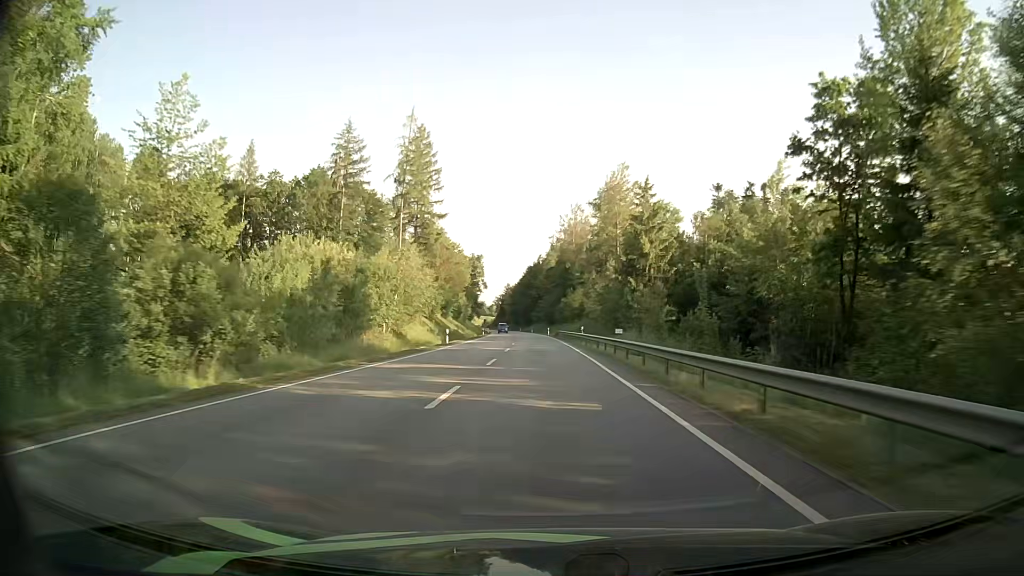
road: primary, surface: asphalt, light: Day
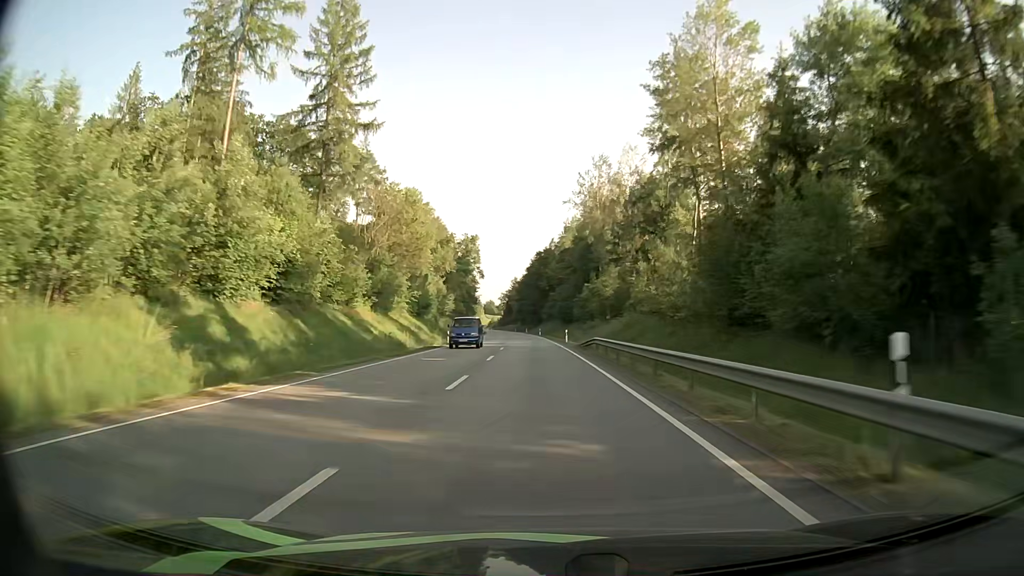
(-0.3, +44.7) m; -1°
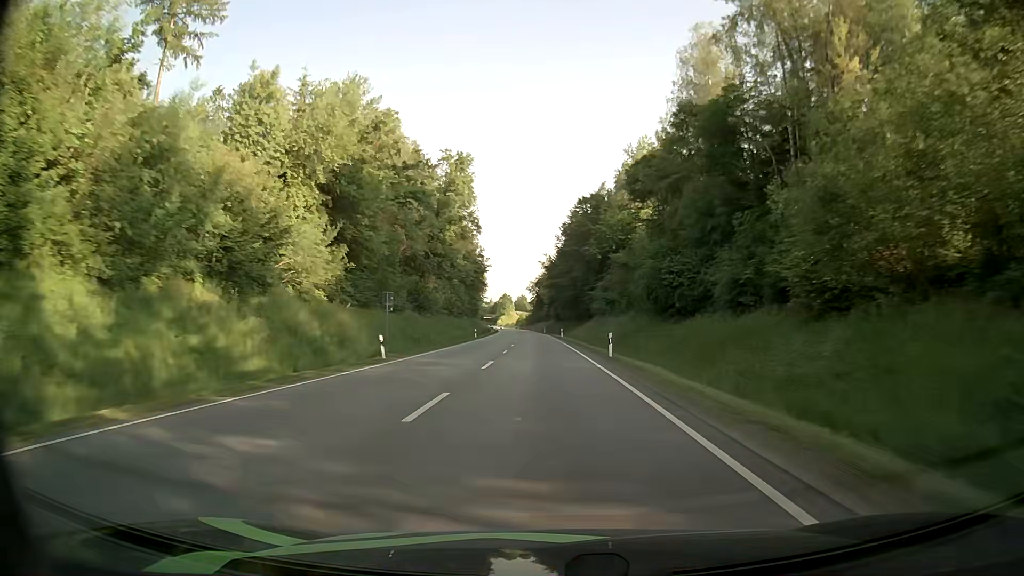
(-2.2, +76.8) m; -3°
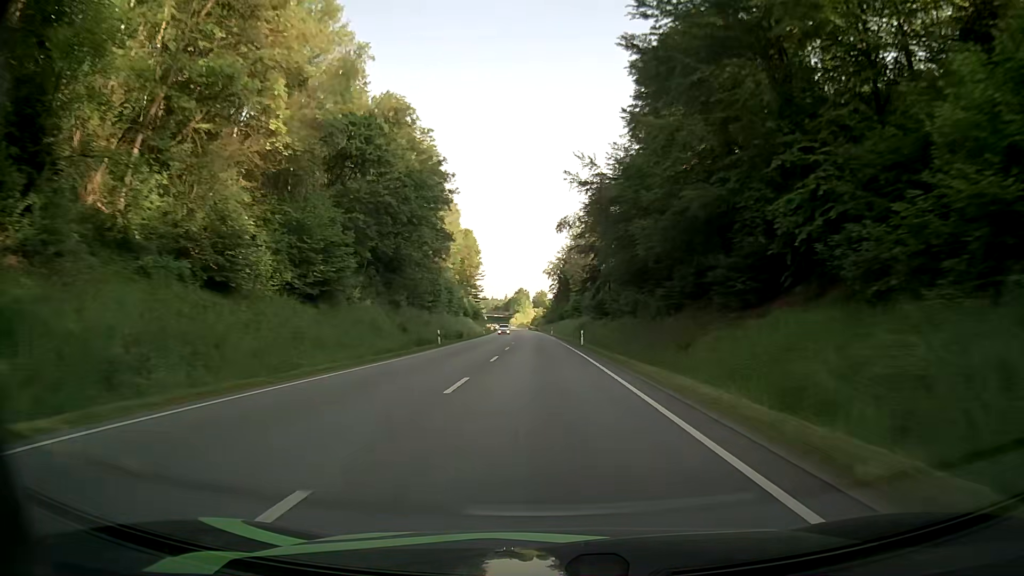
(-1.1, +80.1) m; -2°
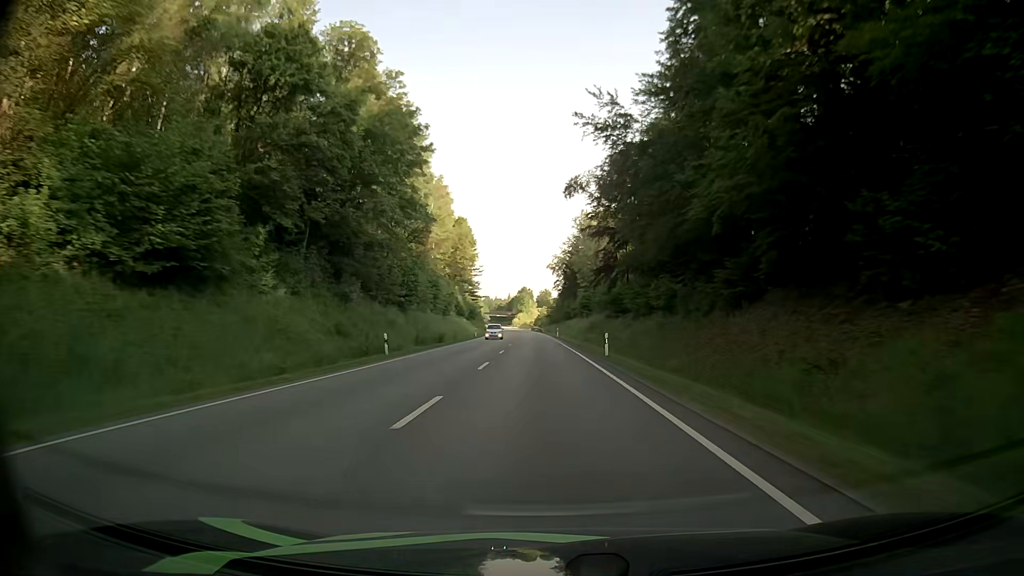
(0.0, +16.5) m; 0°
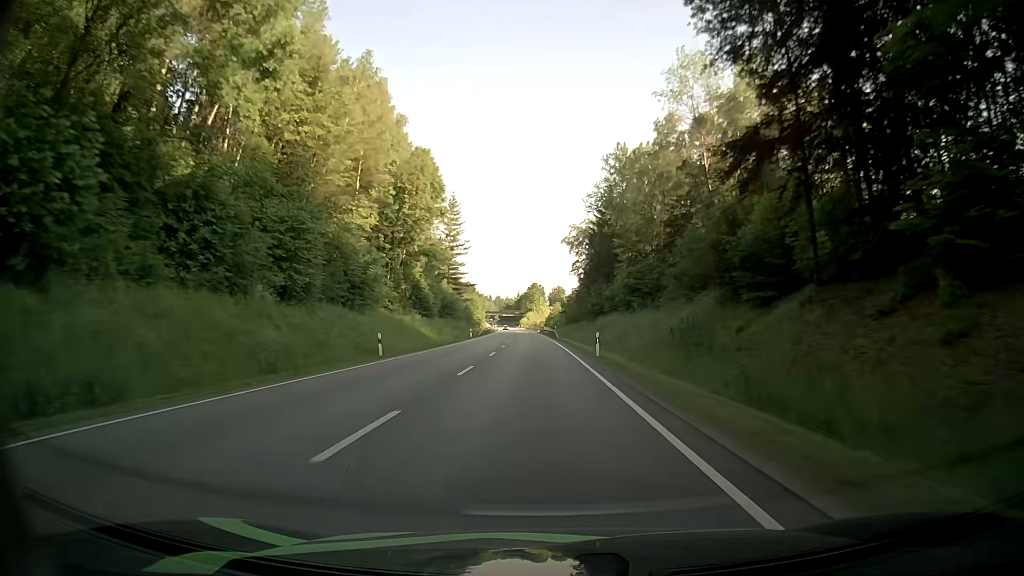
(-0.5, +50.3) m; -1°
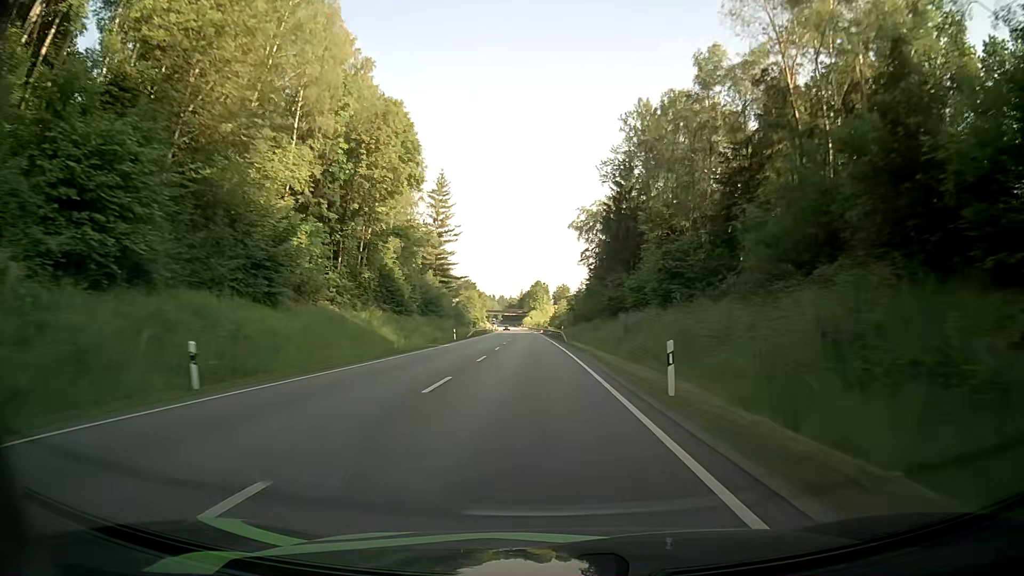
(-0.1, +17.1) m; -1°
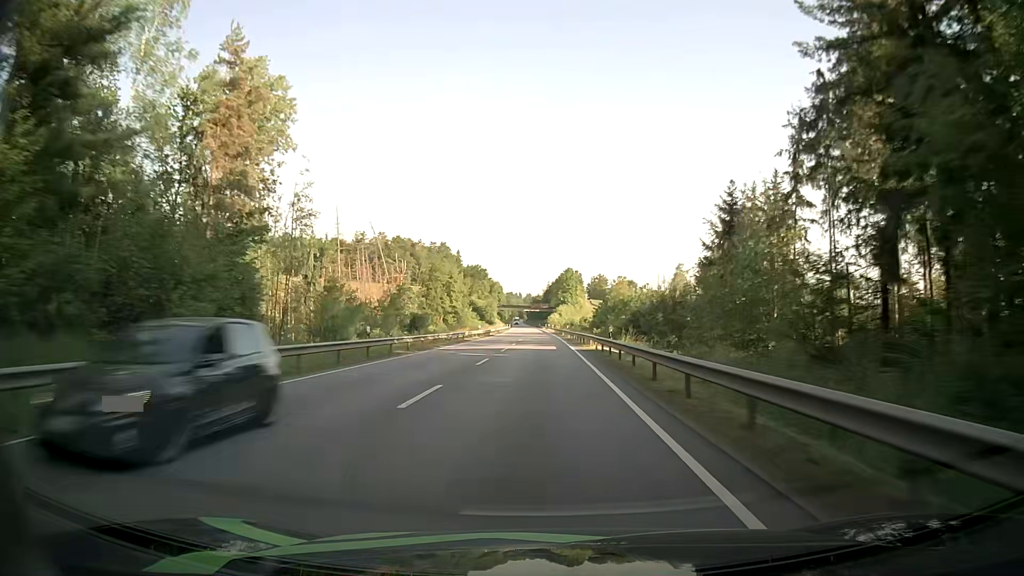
(-1.6, +86.3) m; -2°
(0, +10) (0, +20) (0, +30) (0, +40) (0, +50) (-1, +60) (-1, +70) (-1, +80) (-1, +90) (-1, +100) m
